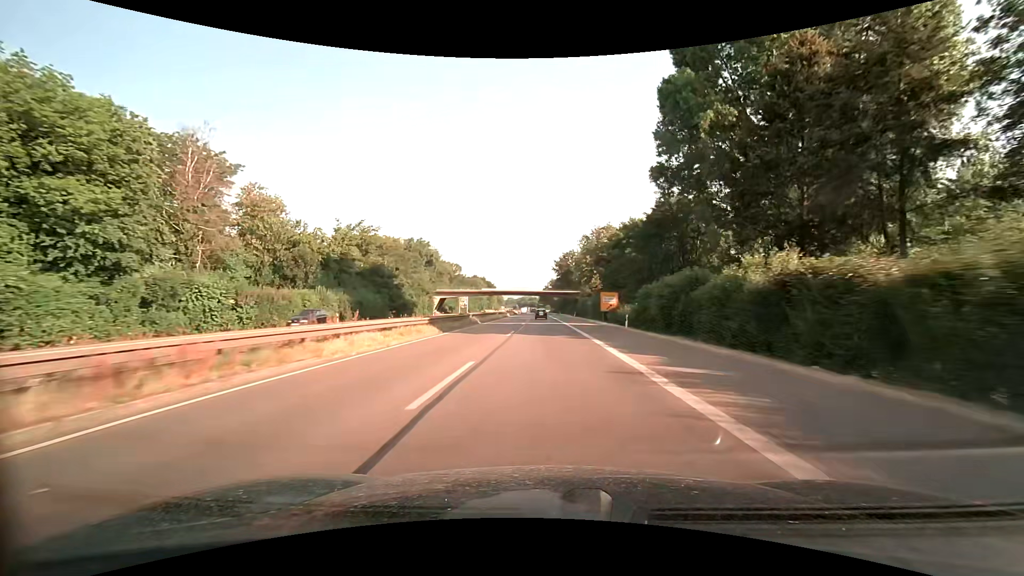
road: trunk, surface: asphalt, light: Day
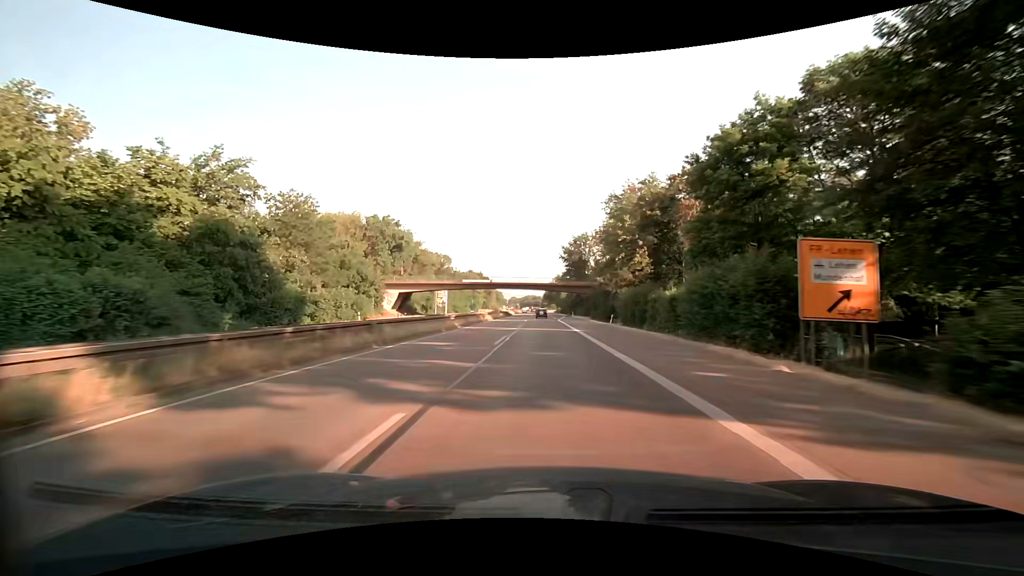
(-0.3, +43.0) m; 0°
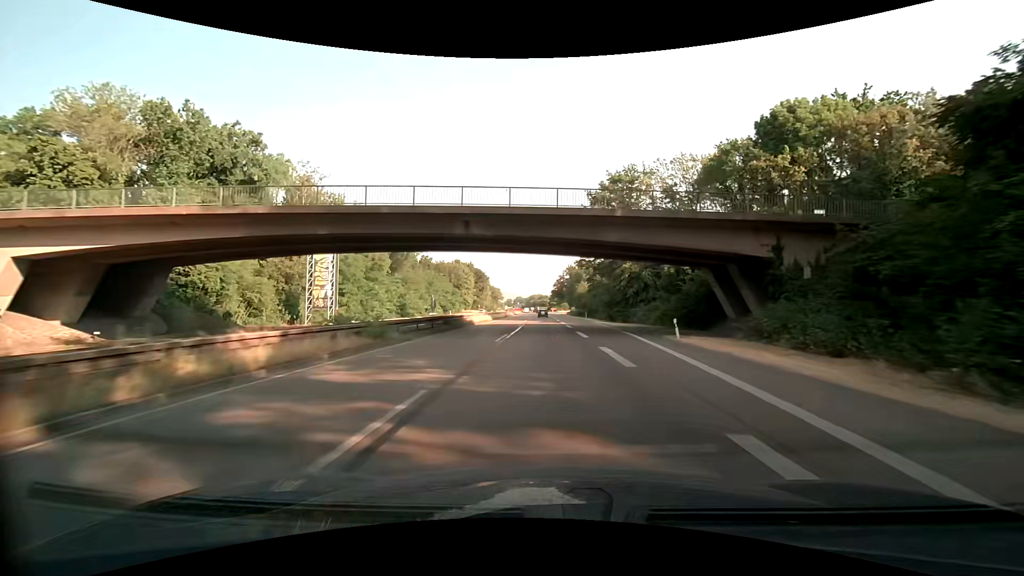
(-0.6, +71.5) m; -1°
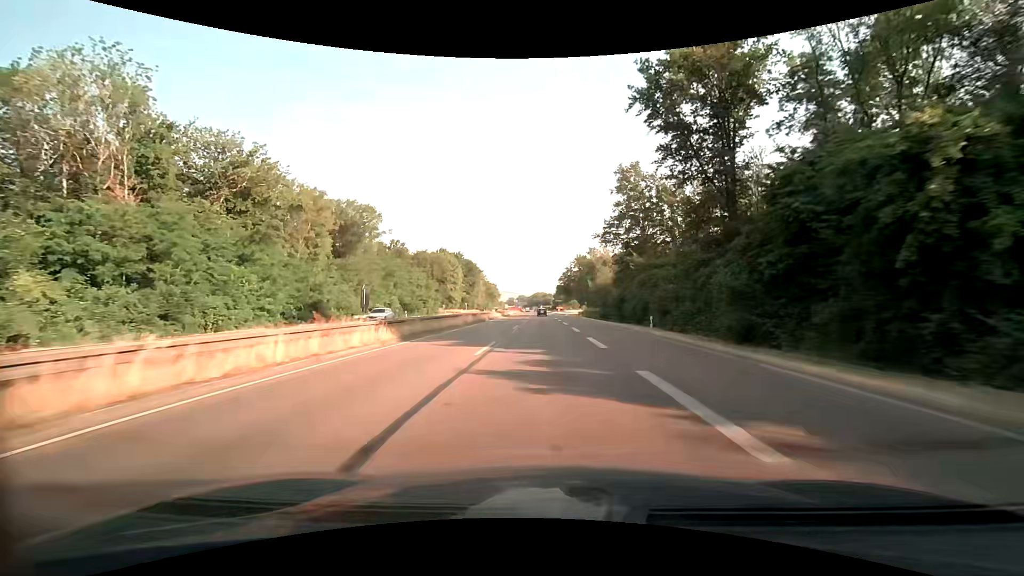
(+0.2, +42.9) m; +1°
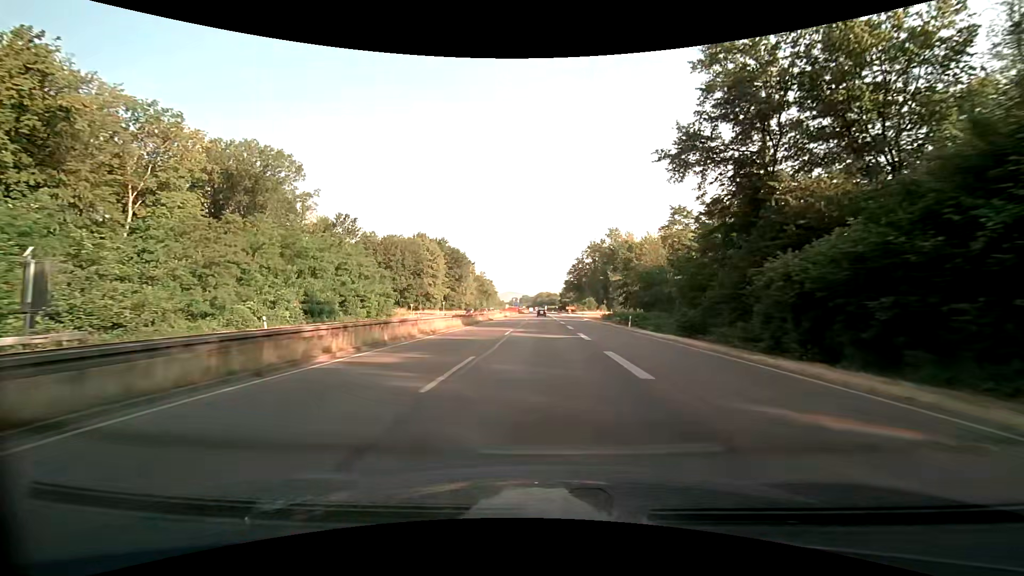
(-0.9, +43.0) m; -2°
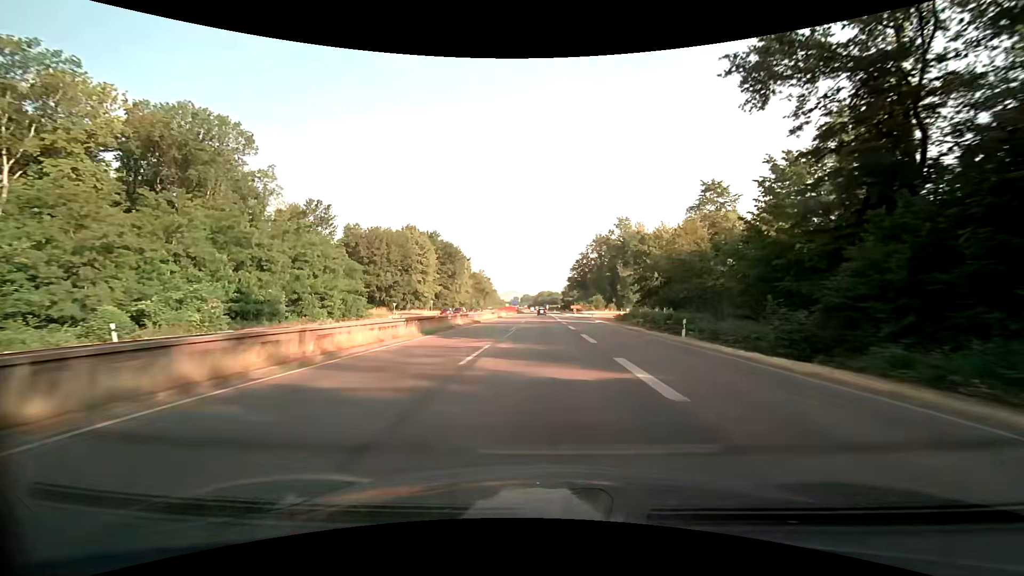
(+0.1, +14.3) m; 0°
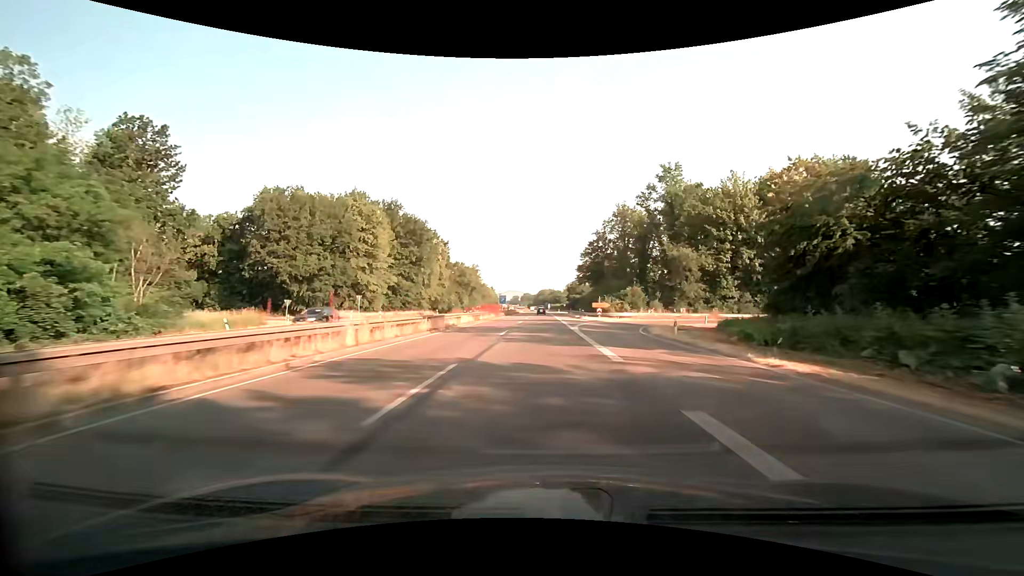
(-0.1, +42.9) m; 0°
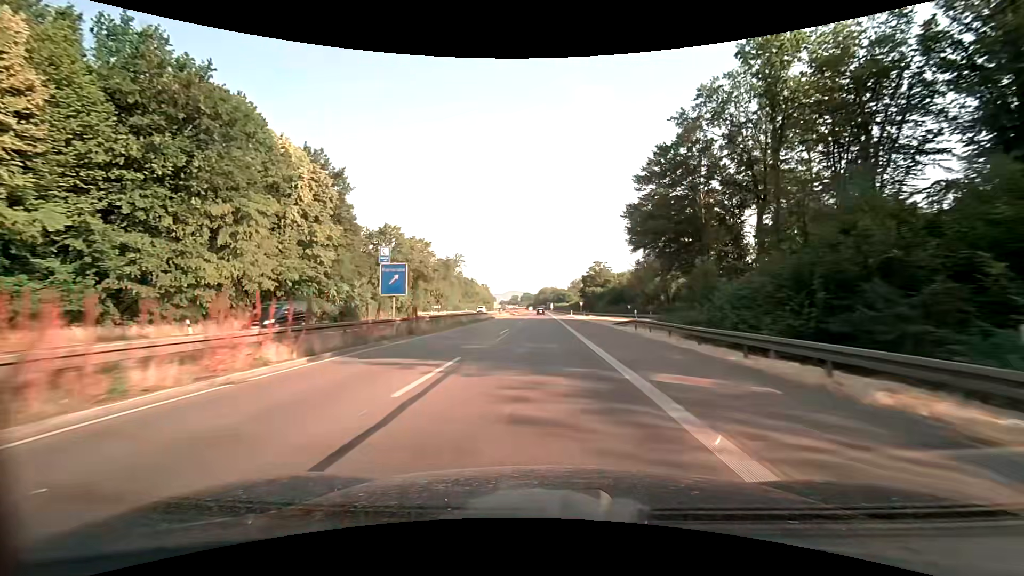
(-0.1, +71.4) m; 0°
(0, +10) (0, +20) (0, +30) (0, +40) (0, +50) (0, +60) (0, +70) (0, +80) (0, +90) (-1, +100) m
